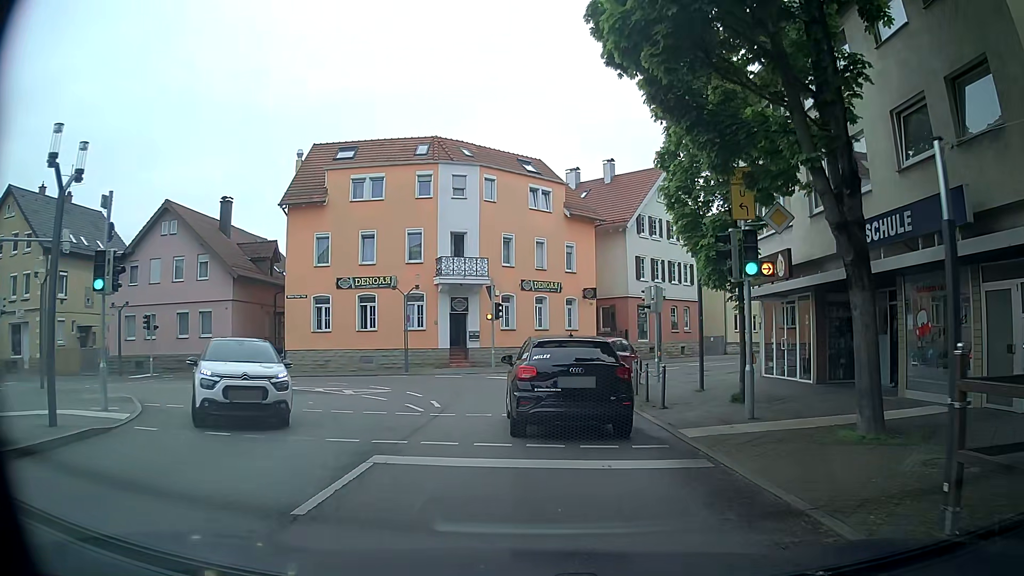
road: secondary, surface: asphalt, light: Day
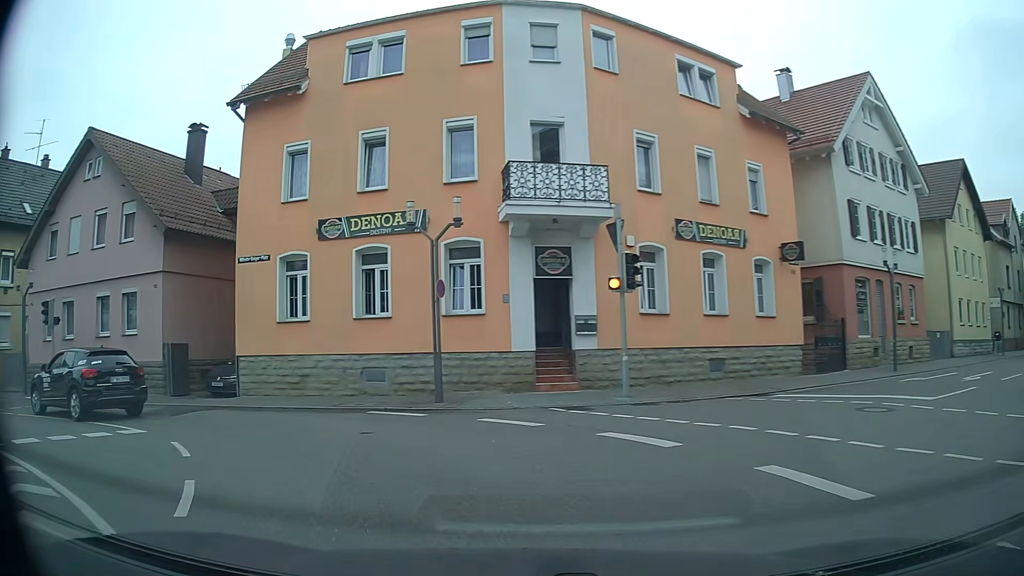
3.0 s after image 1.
(-0.4, +17.1) m; -12°
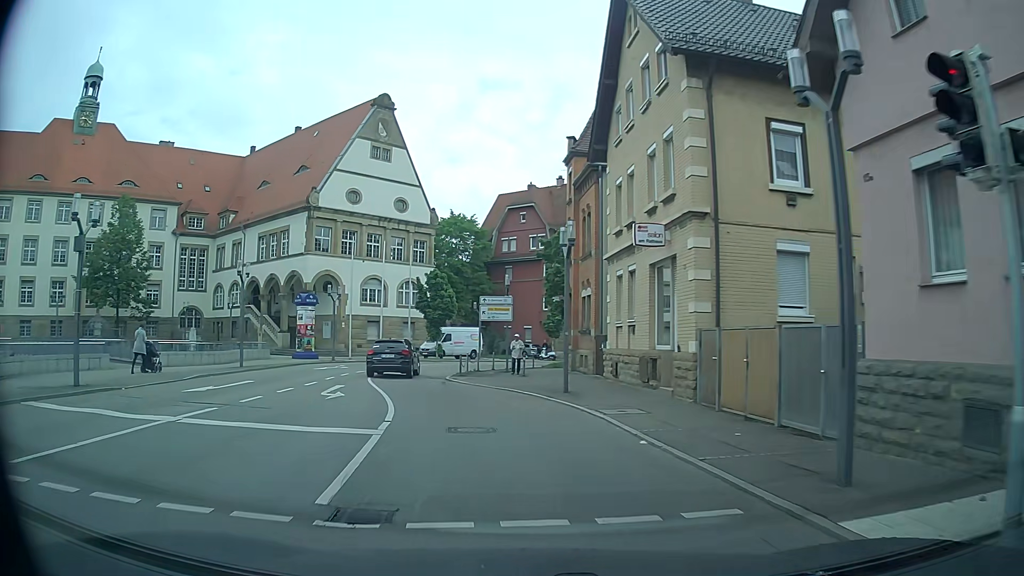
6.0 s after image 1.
(-12.0, +15.0) m; -72°
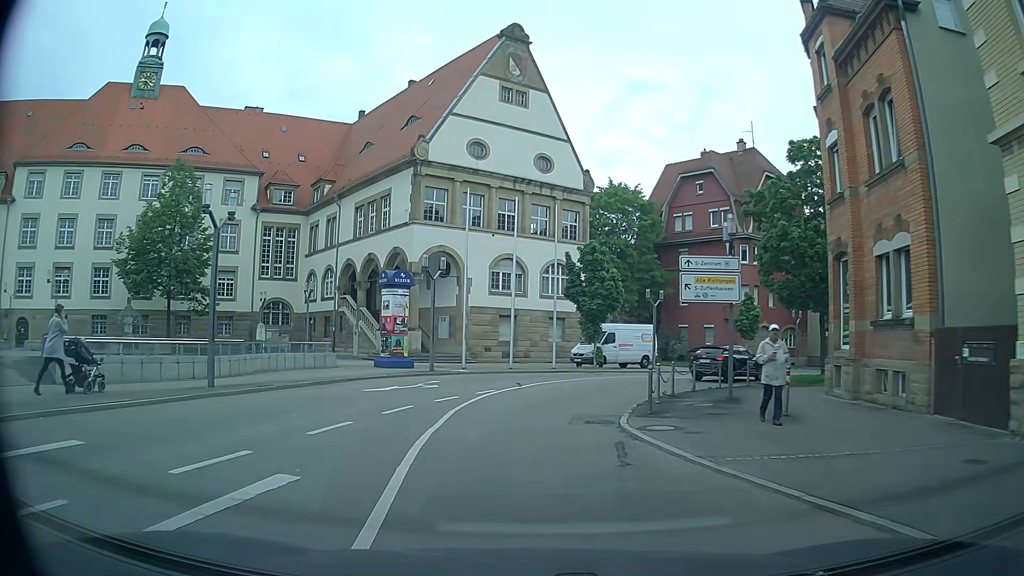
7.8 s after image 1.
(-1.9, +15.0) m; -13°
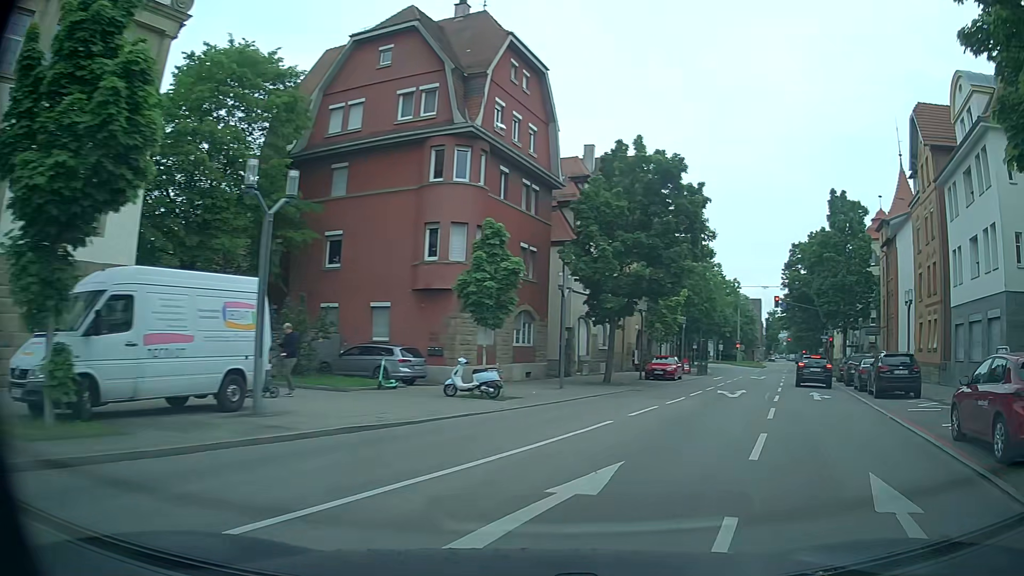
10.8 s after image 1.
(+4.0, +26.3) m; +30°
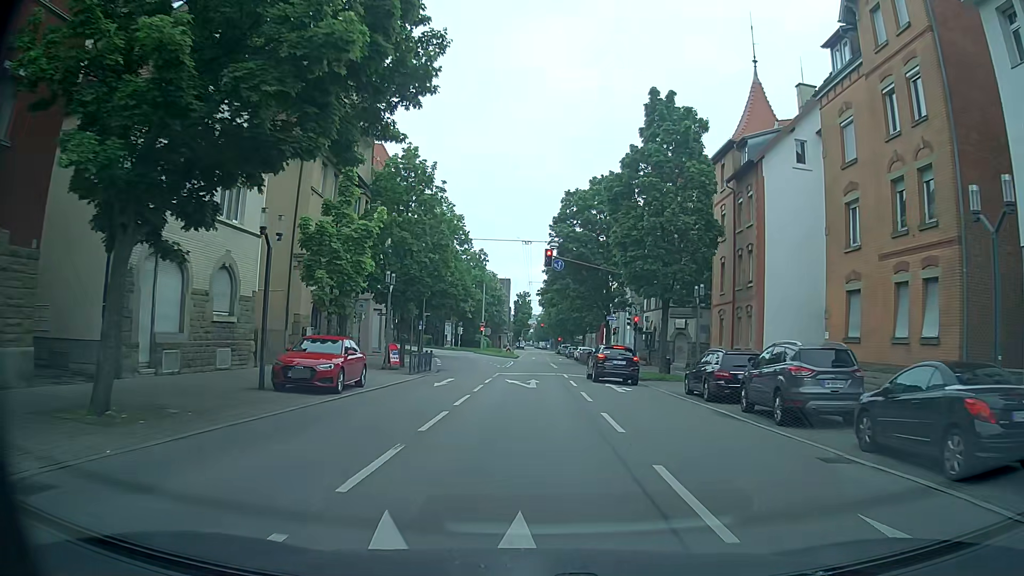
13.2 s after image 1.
(+6.0, +21.3) m; +22°
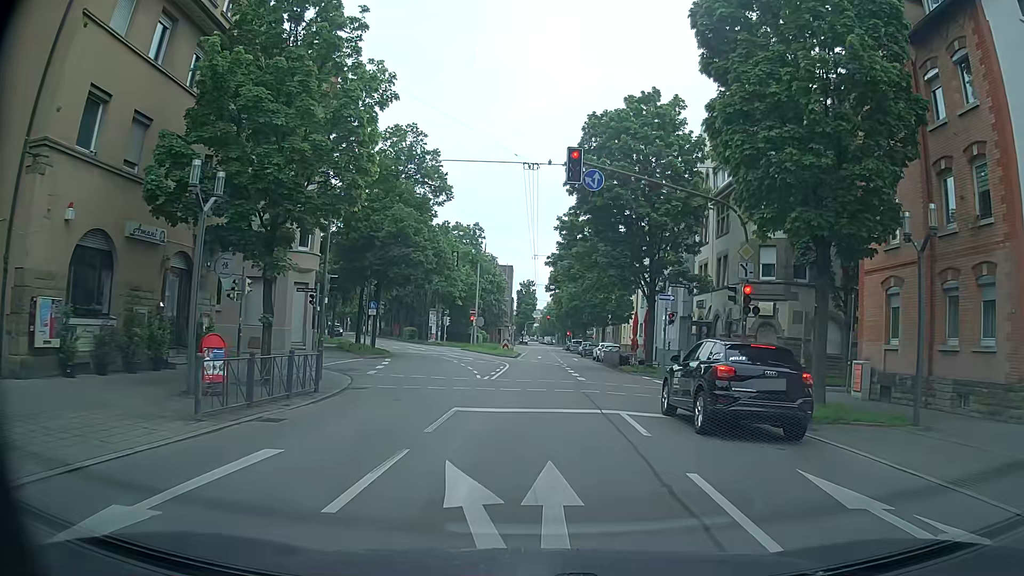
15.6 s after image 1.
(-0.1, +18.5) m; -2°
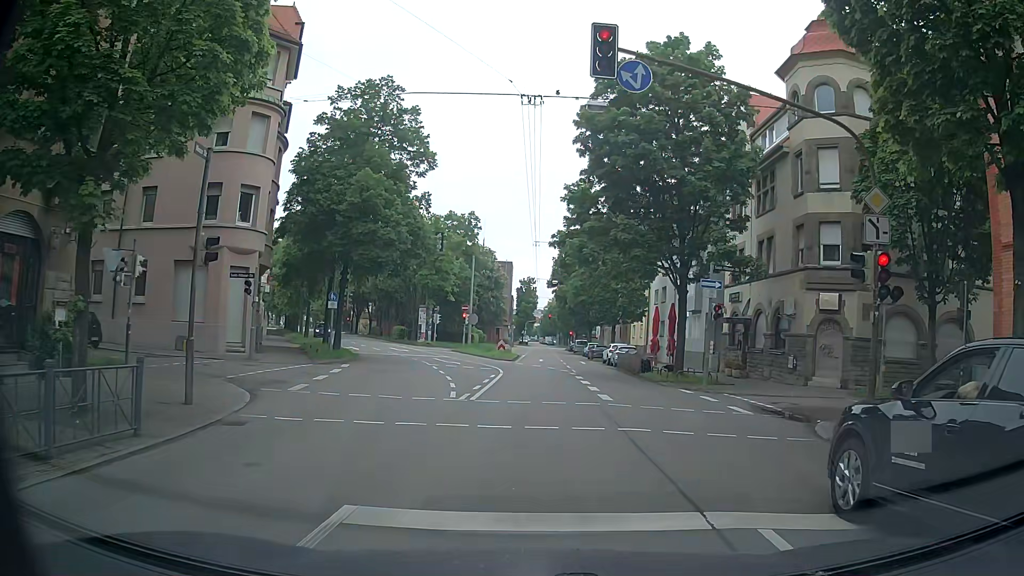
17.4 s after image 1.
(+0.3, +7.4) m; +2°
